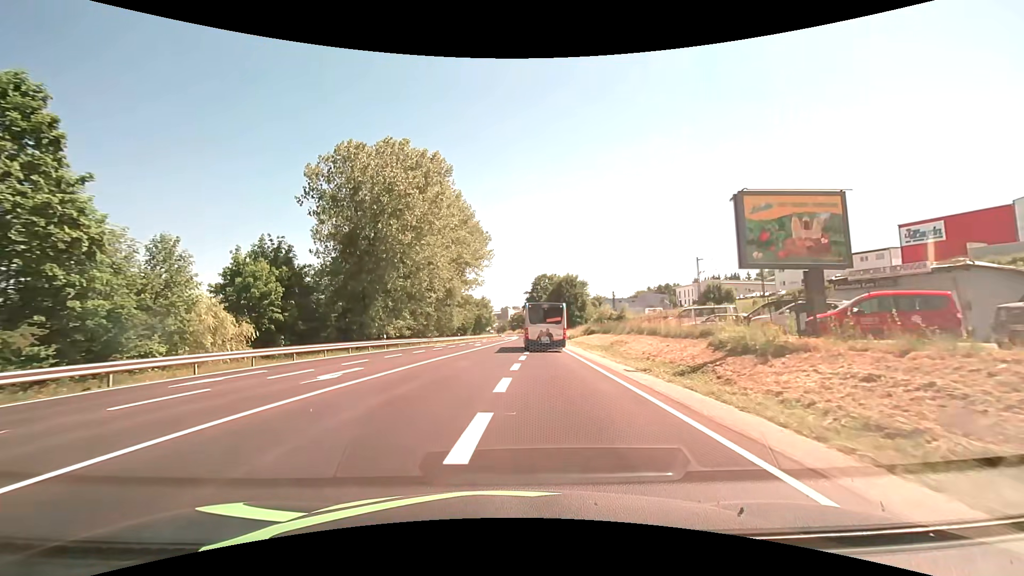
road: primary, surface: asphalt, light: Day
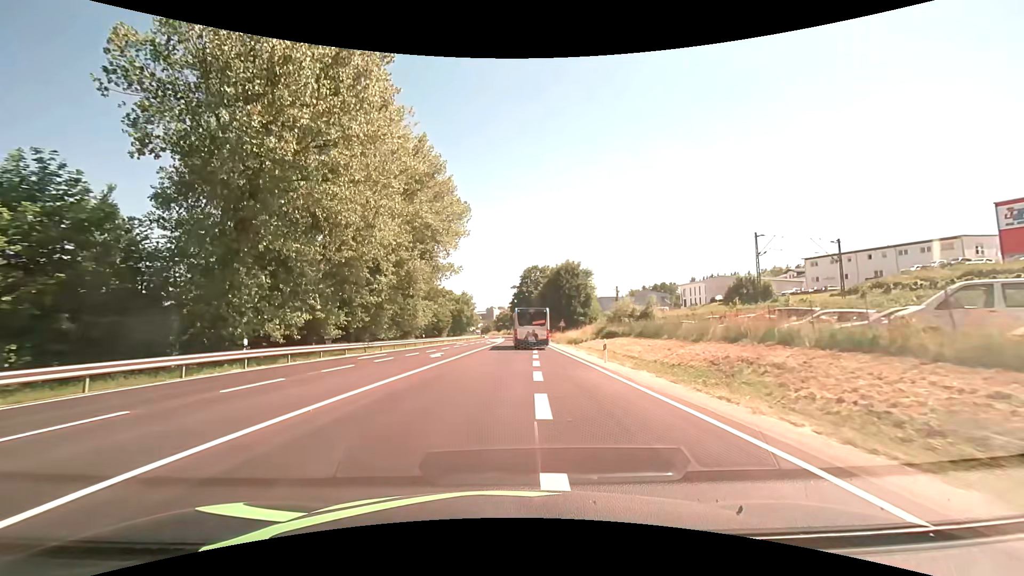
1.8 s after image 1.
(+0.2, +21.6) m; +1°
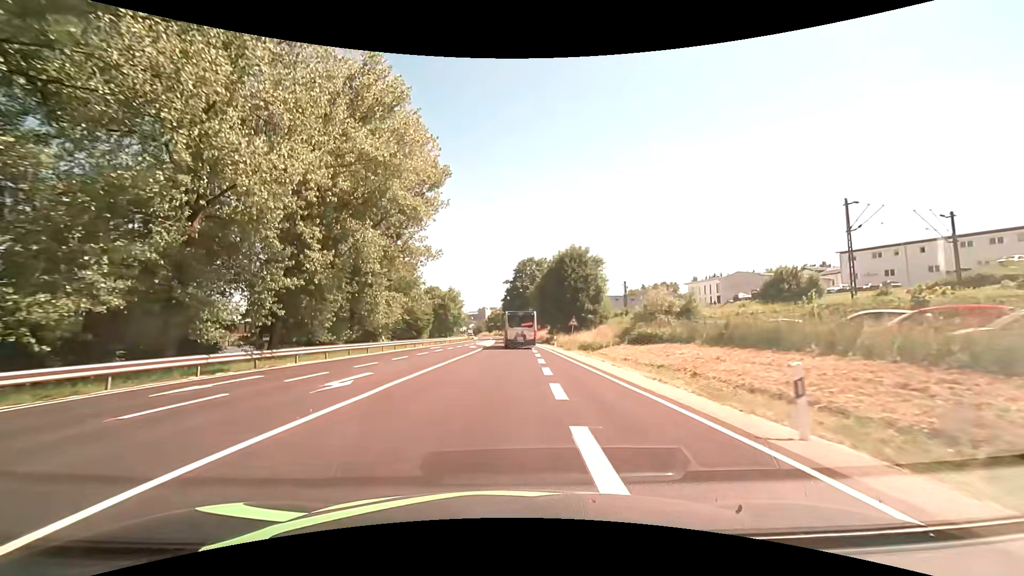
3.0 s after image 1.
(+0.2, +15.7) m; +1°
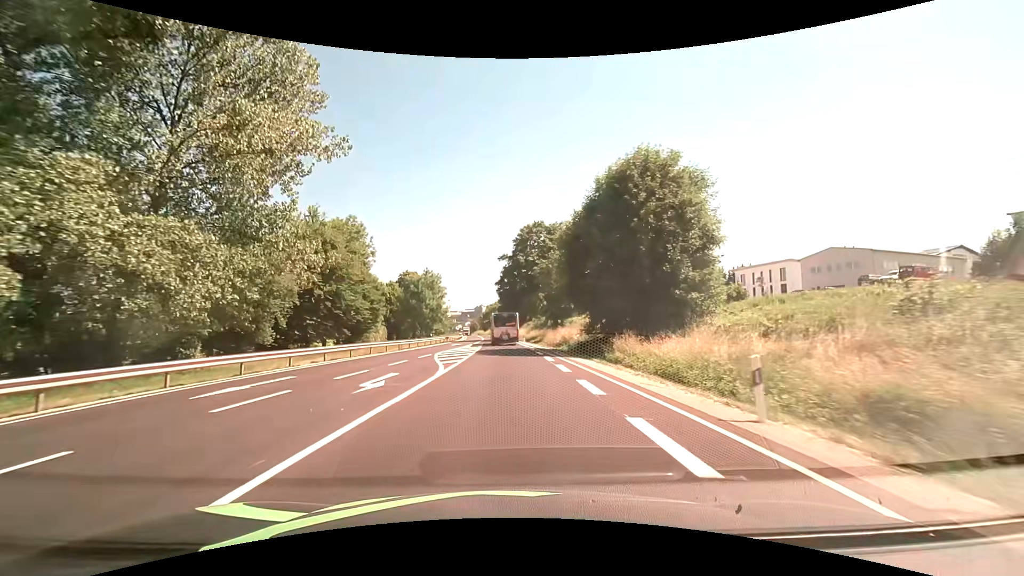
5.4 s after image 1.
(+0.2, +35.8) m; 0°
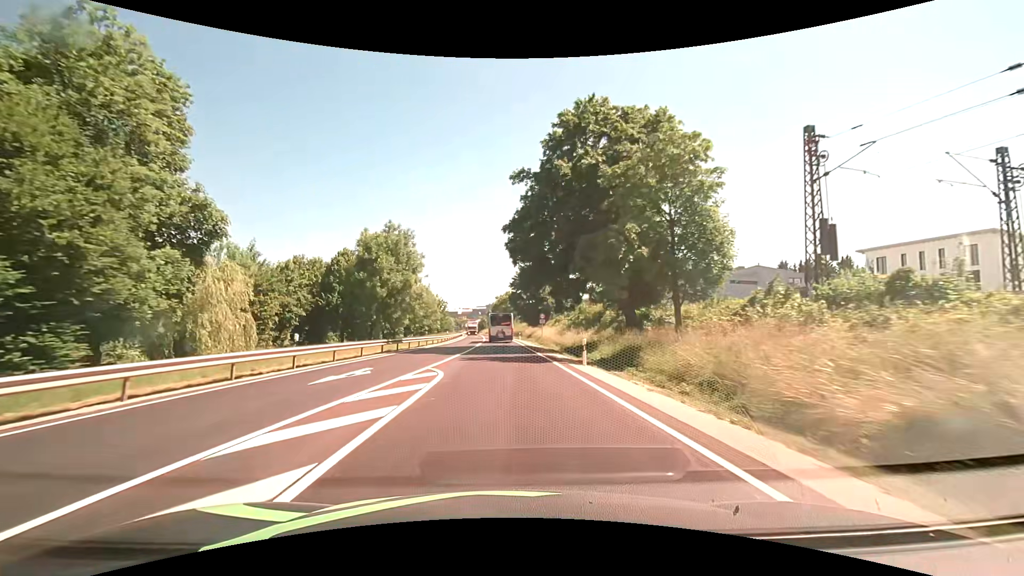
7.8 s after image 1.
(-0.5, +41.1) m; -2°
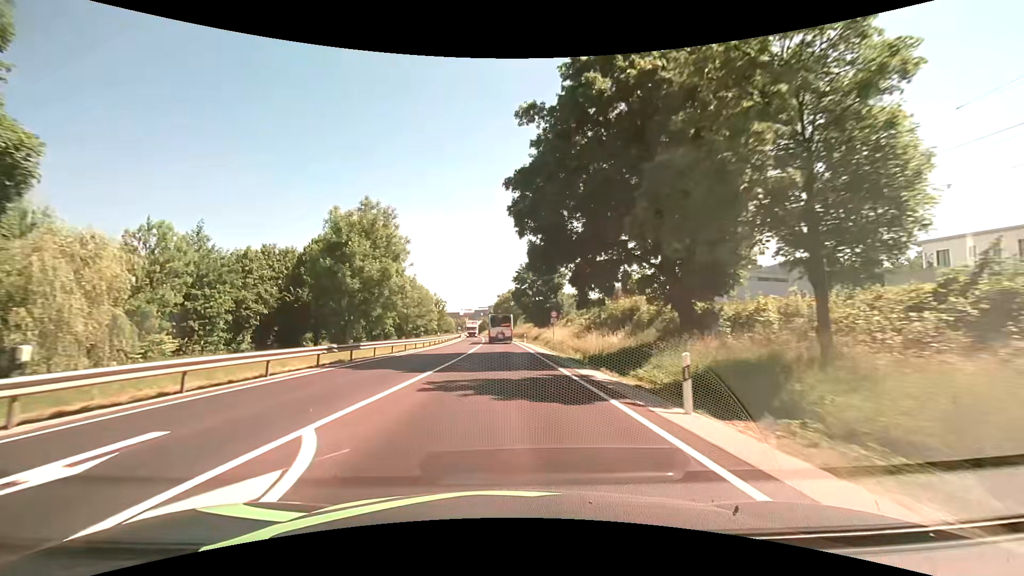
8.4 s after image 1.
(0.0, +11.0) m; 0°
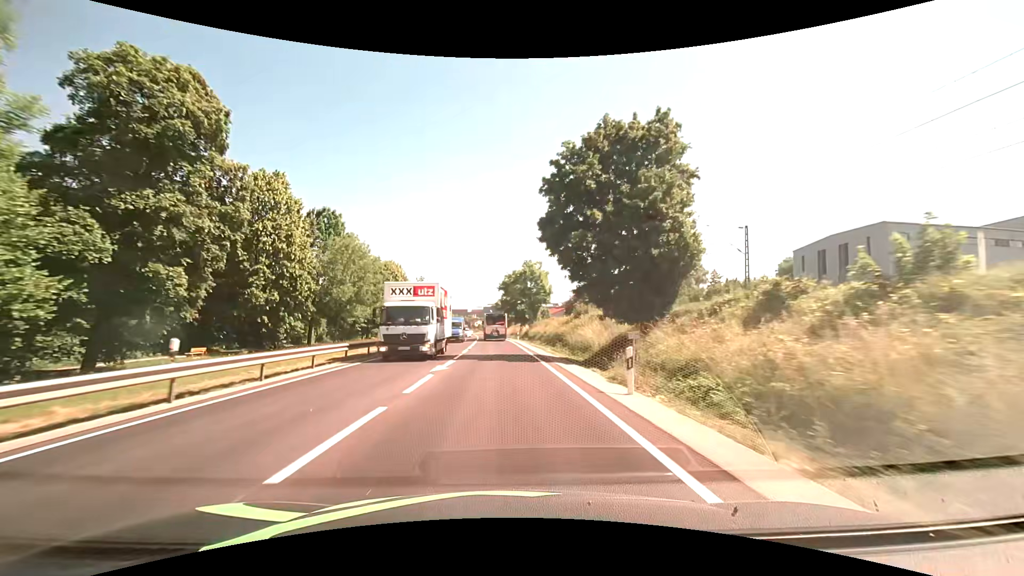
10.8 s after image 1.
(-0.2, +46.1) m; -1°
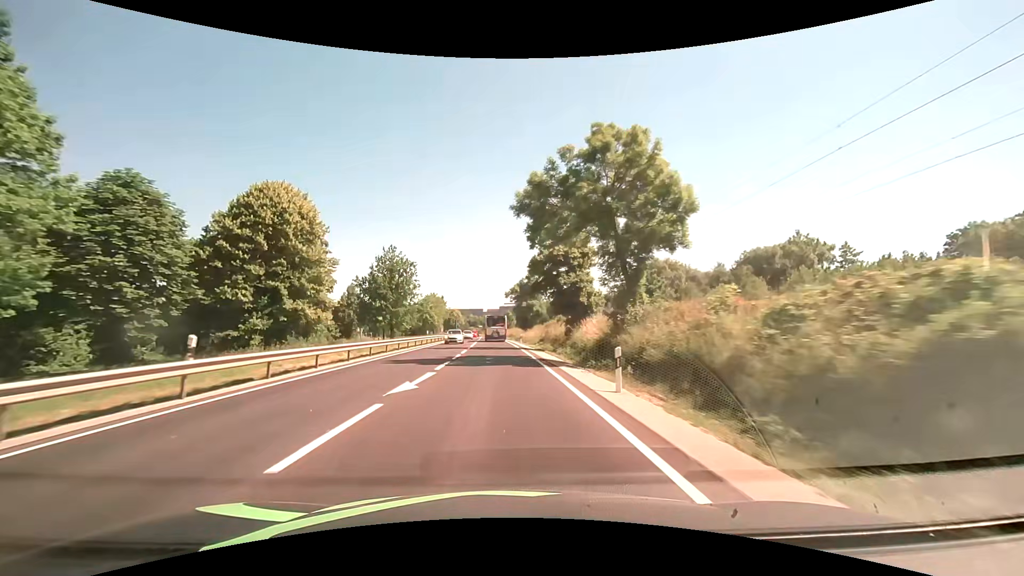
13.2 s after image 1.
(-0.7, +47.9) m; -2°
(0, +10) (0, +20) (0, +30) (-1, +40) (-1, +50) (-1, +60) (-2, +70) (-2, +80) (-3, +90) (-3, +100) m
